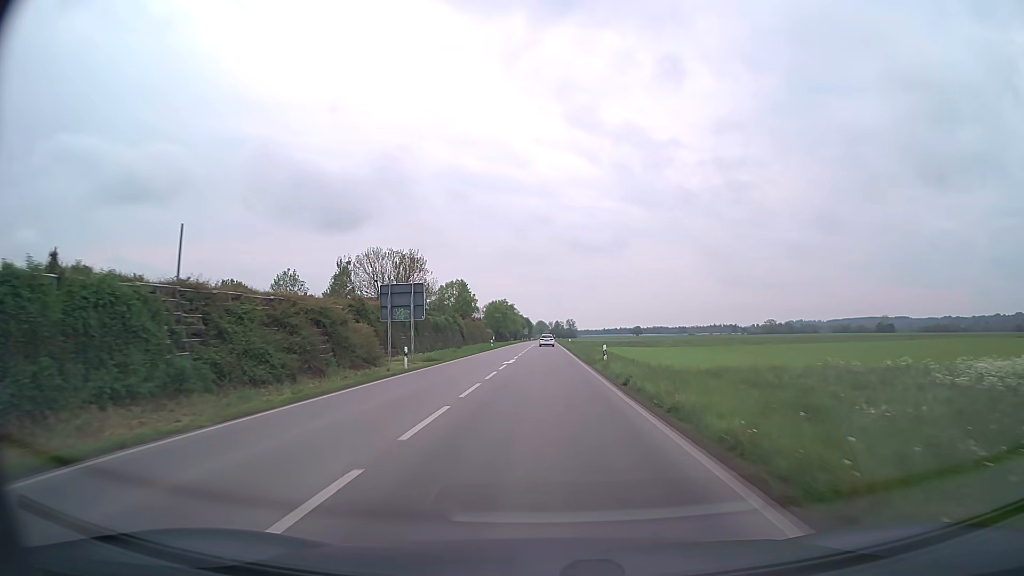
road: secondary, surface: asphalt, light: Day
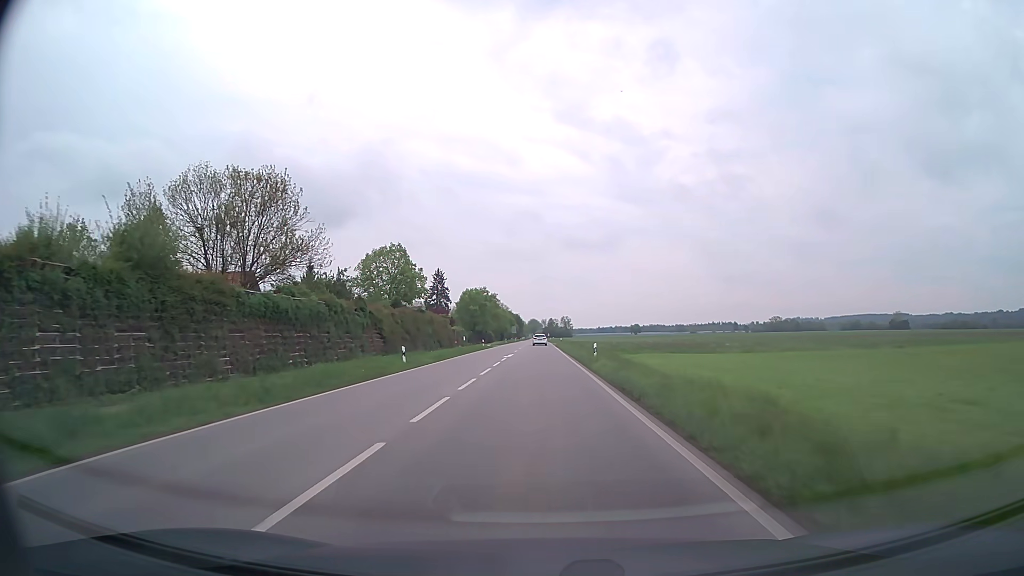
(+0.2, +46.6) m; +1°
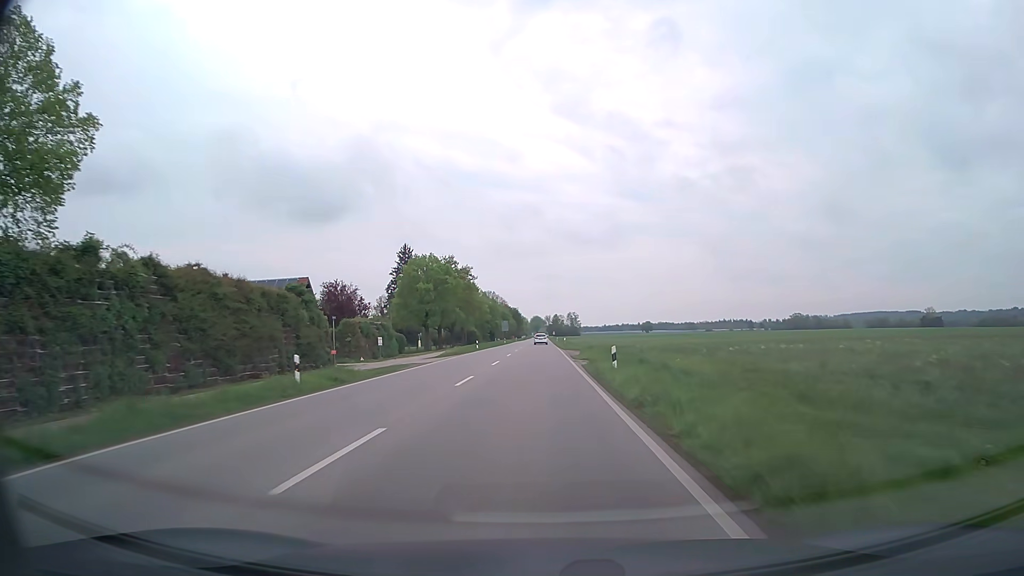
(+0.1, +59.1) m; 0°
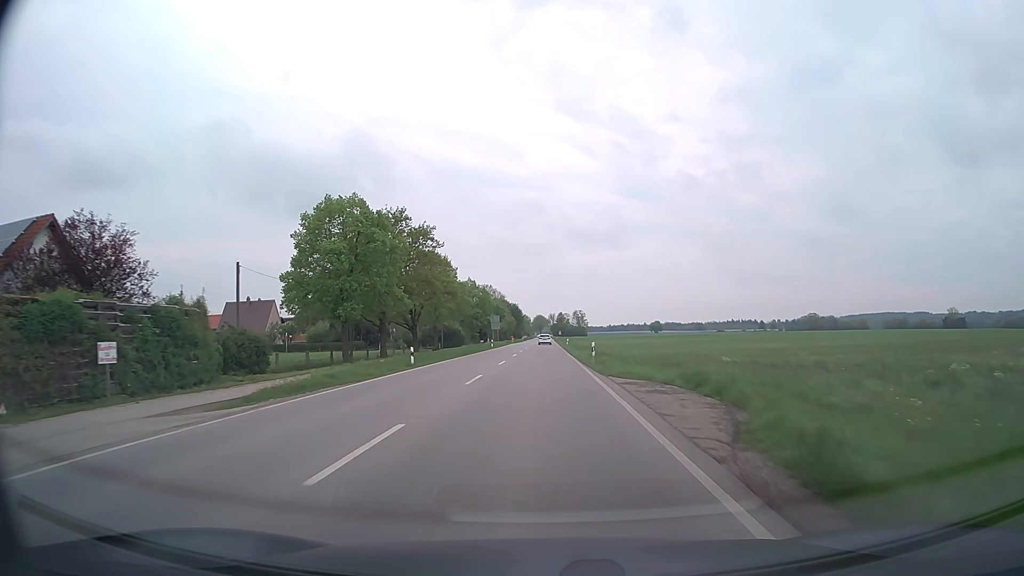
(-0.2, +35.8) m; 0°
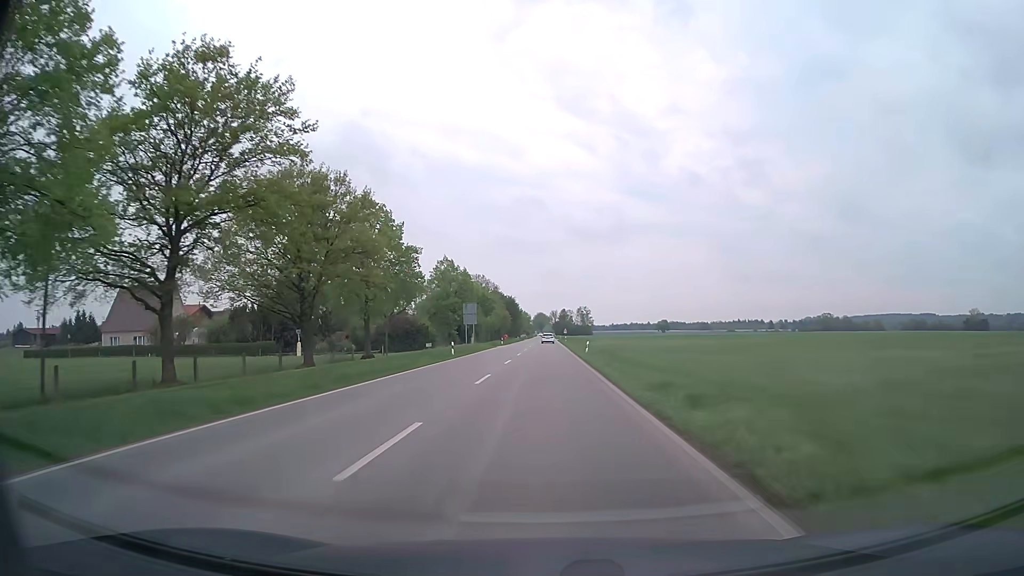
(-0.1, +35.9) m; 0°
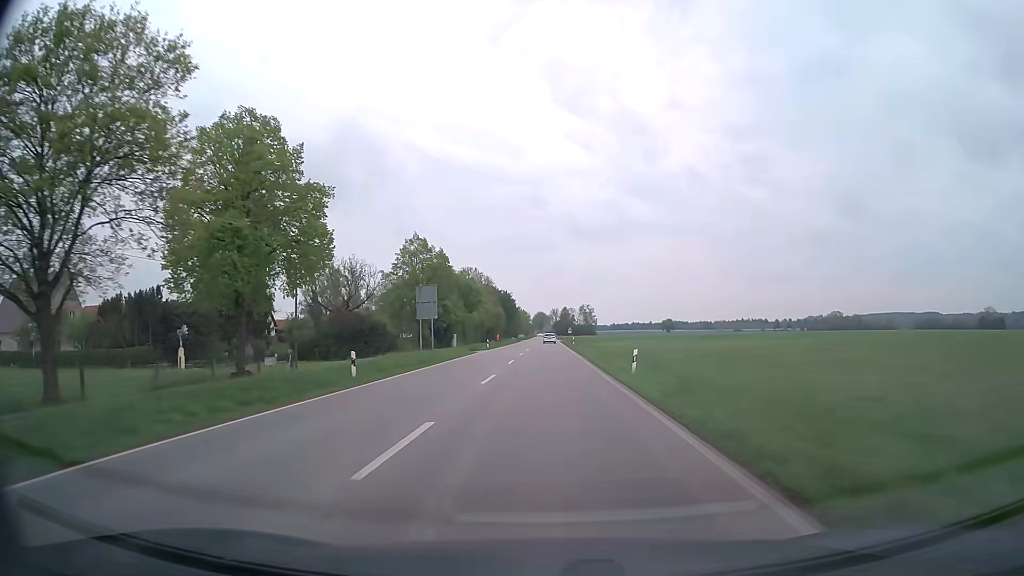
(0.0, +24.0) m; 0°
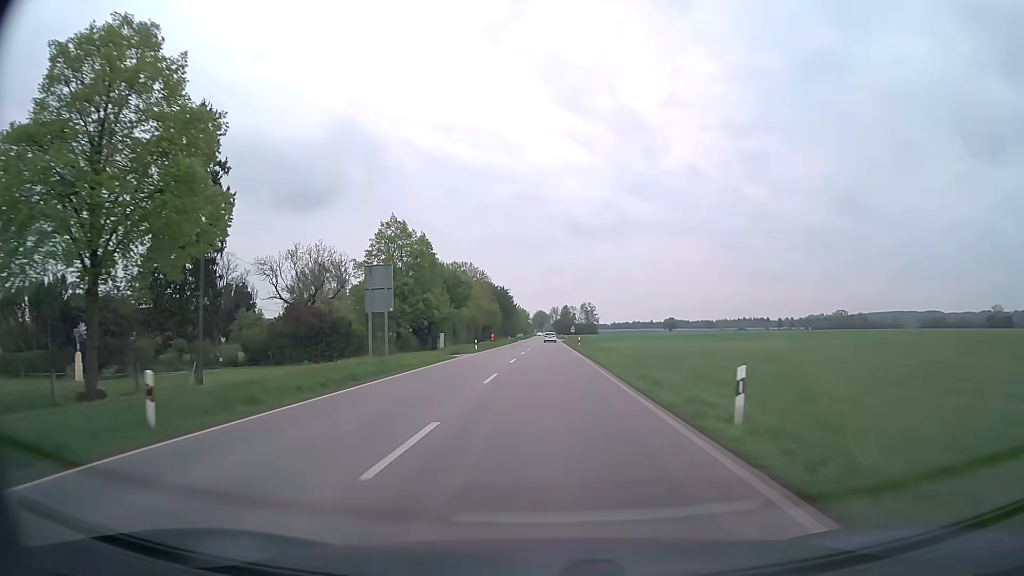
(0.0, +12.0) m; 0°
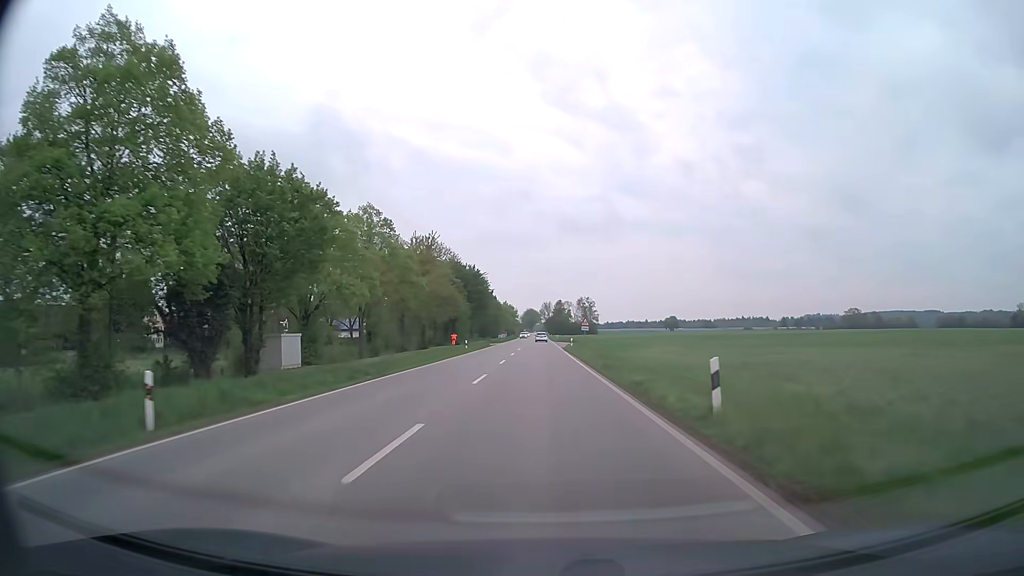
(+0.3, +48.3) m; +1°
(0, +10) (0, +20) (0, +30) (0, +40) (0, +50) (0, +60) (0, +70) (0, +80) (0, +90) (0, +100) m
